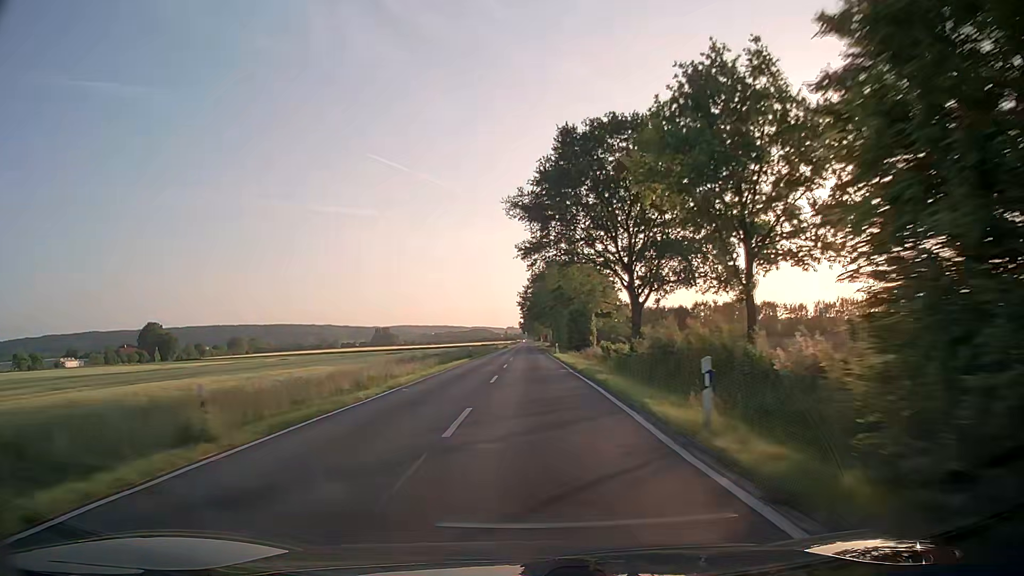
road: secondary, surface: asphalt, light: Day
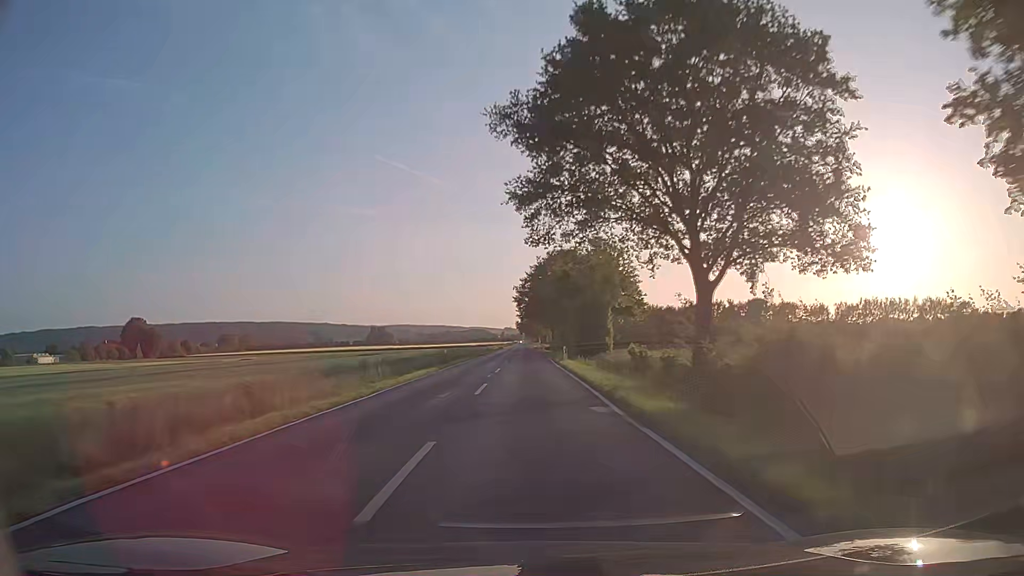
(0.0, +16.3) m; 0°
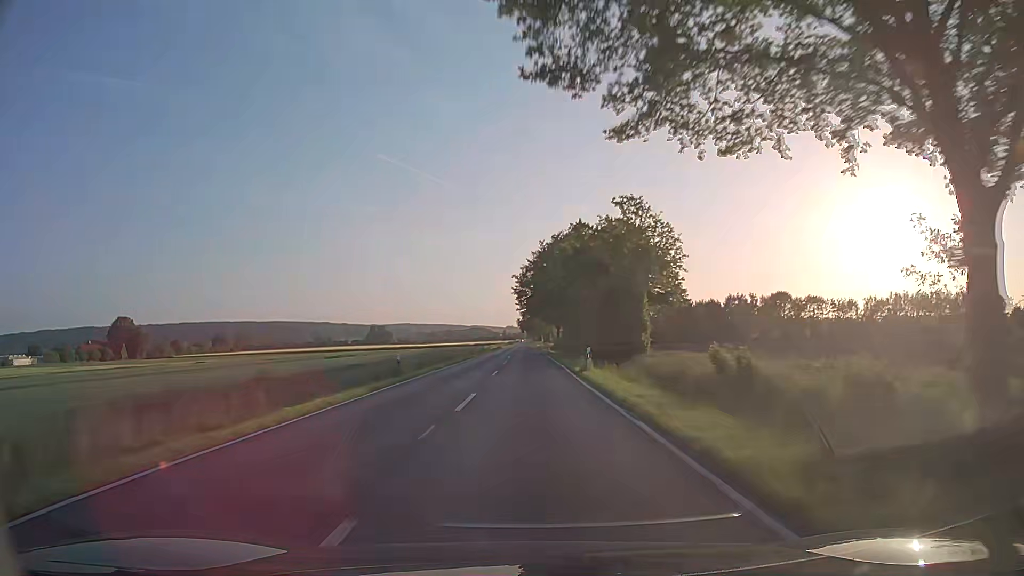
(+0.1, +16.3) m; 0°
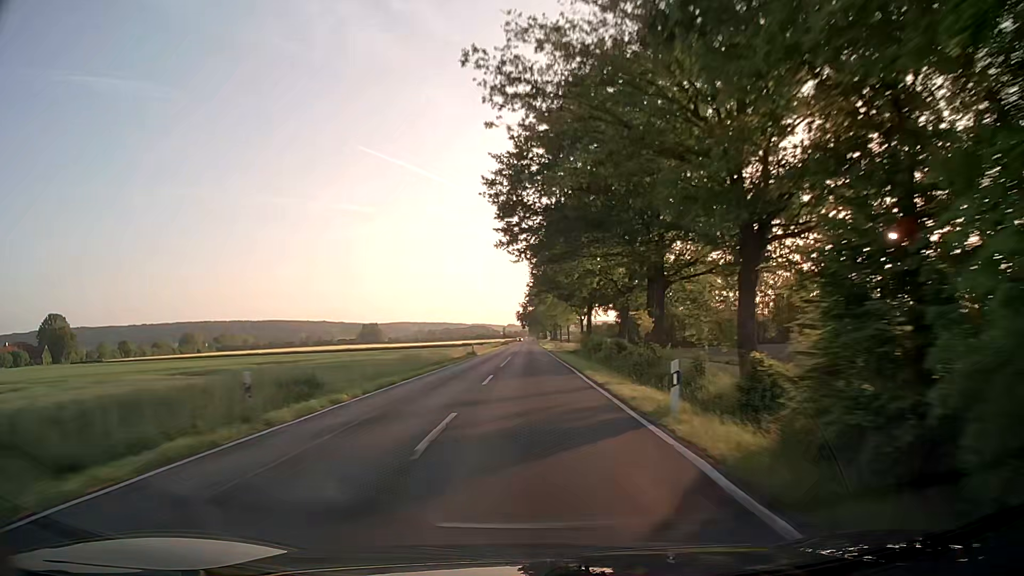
(-0.1, +64.9) m; 0°
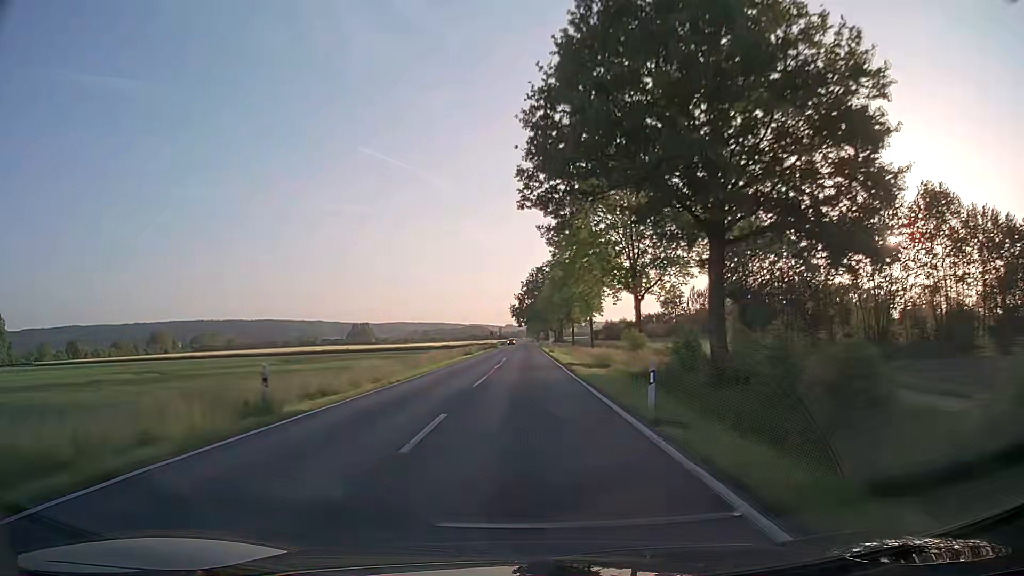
(+0.2, +48.6) m; 0°
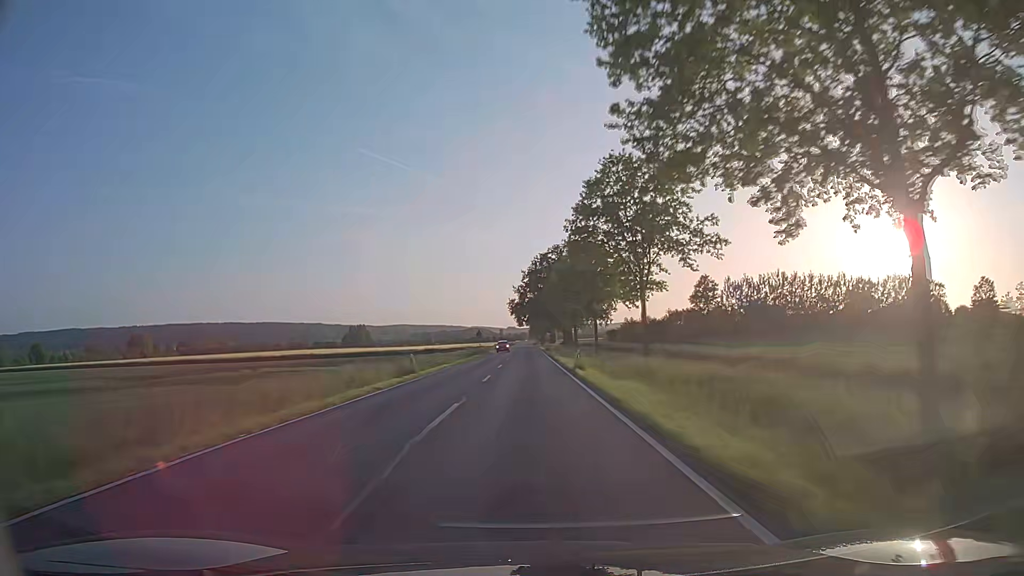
(0.0, +32.2) m; 0°
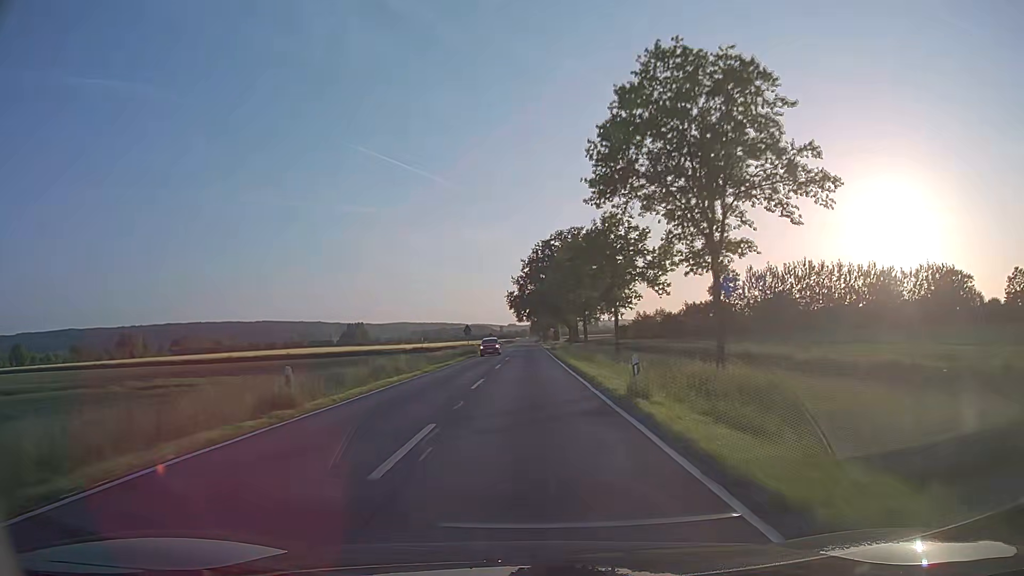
(0.0, +16.0) m; 0°
(0, +10) (0, +20) (0, +30) (0, +40) (0, +50) (0, +60) (0, +70) (0, +80) (0, +90) (0, +100) m
